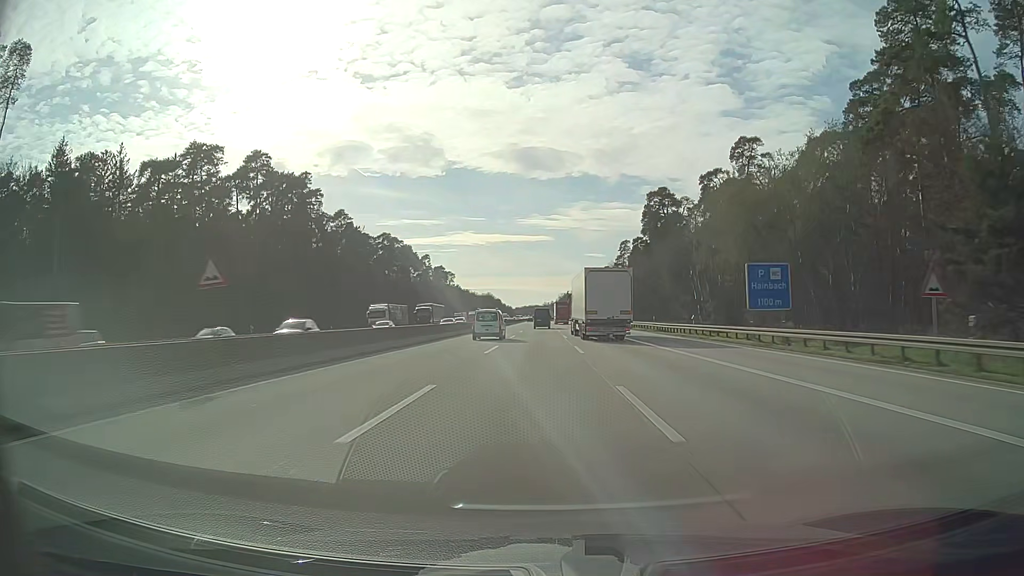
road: motorway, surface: asphalt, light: Day
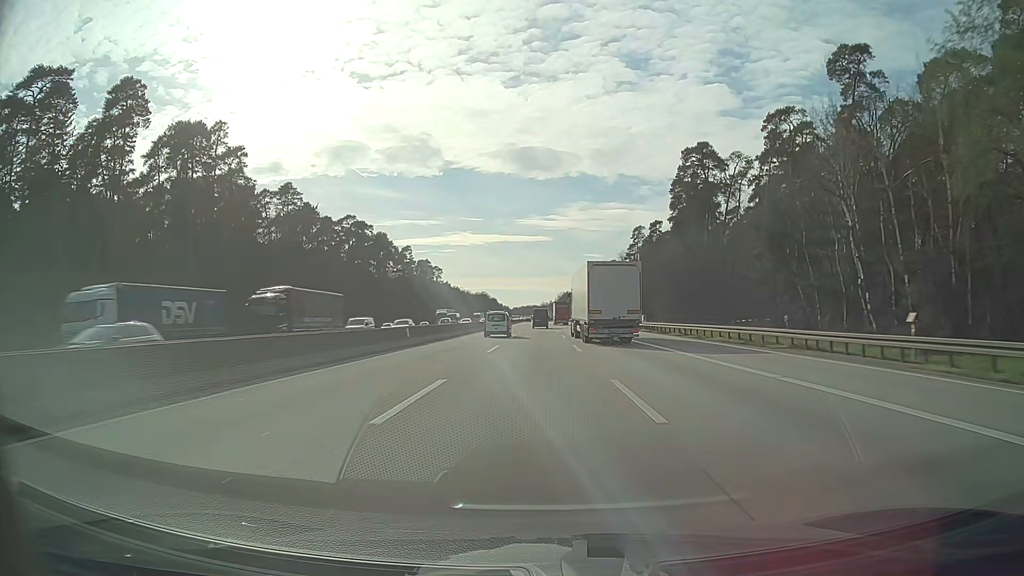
(0.0, +34.8) m; 0°
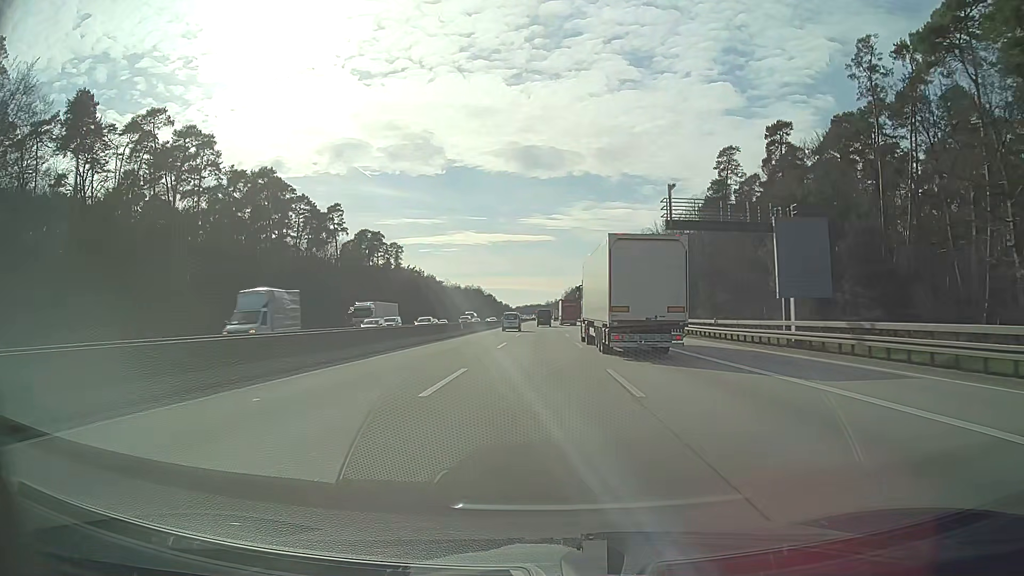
(0.0, +87.1) m; 0°
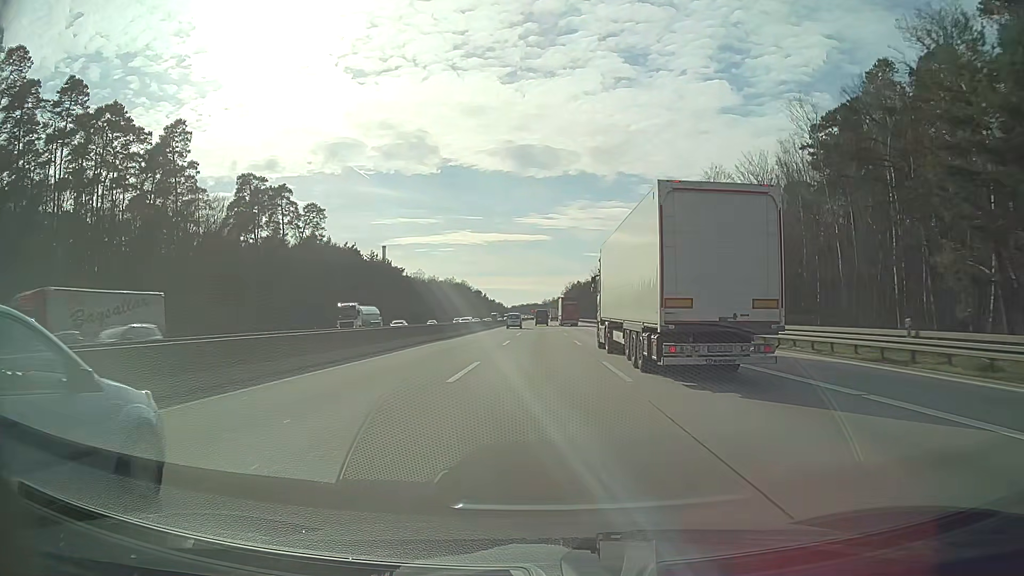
(+0.2, +69.7) m; 0°
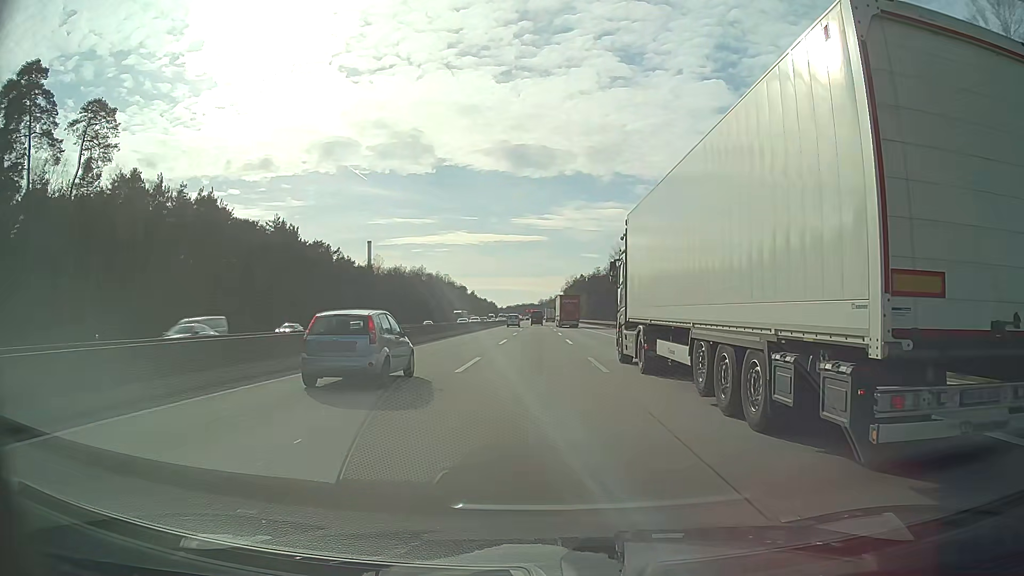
(+0.1, +69.7) m; 0°
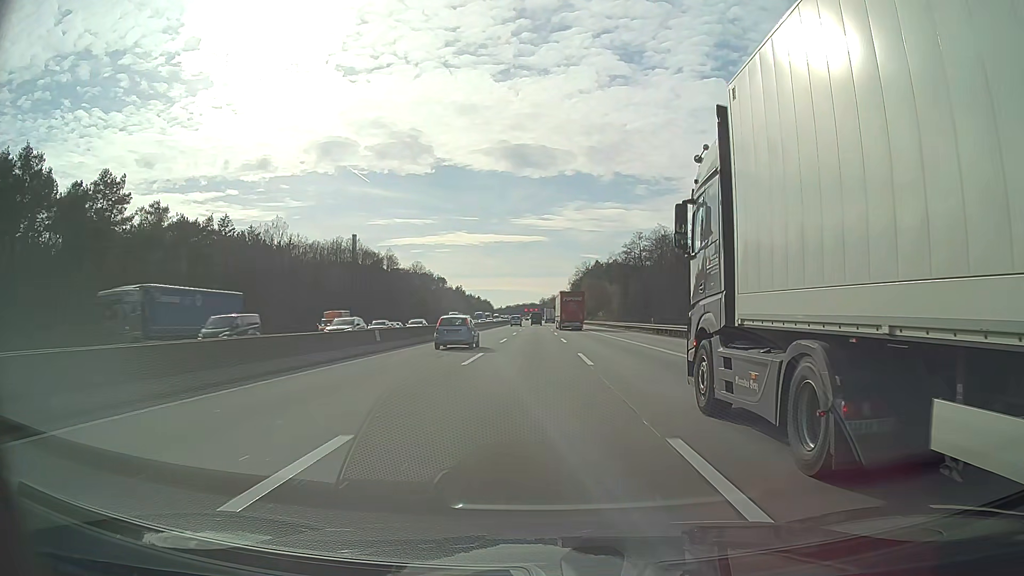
(-0.1, +87.1) m; 0°
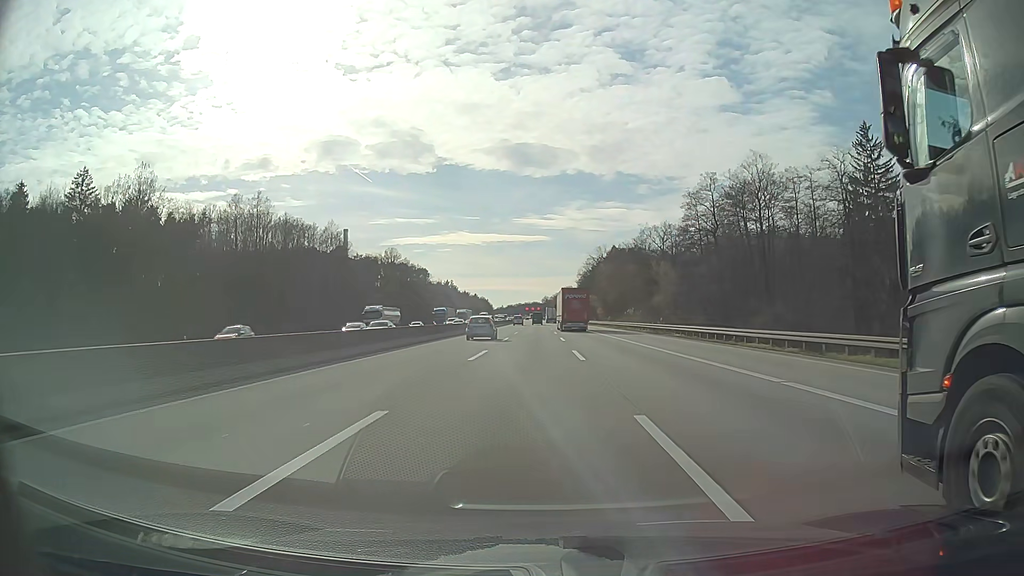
(-0.1, +52.2) m; 0°
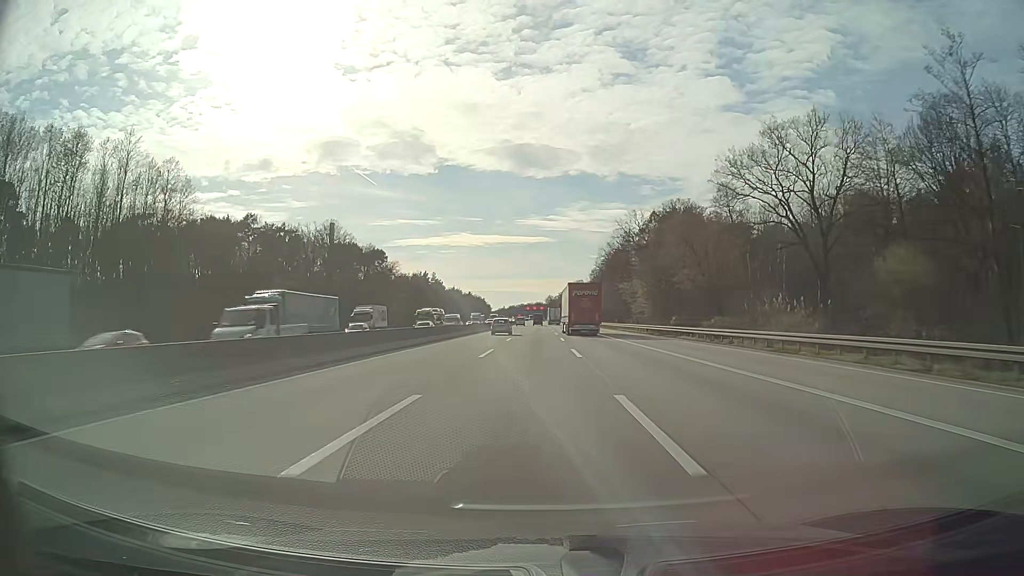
(-0.4, +69.5) m; 0°
(0, +10) (0, +20) (0, +30) (0, +40) (0, +50) (0, +60) (0, +70) (0, +80) (0, +90) (0, +100) m
